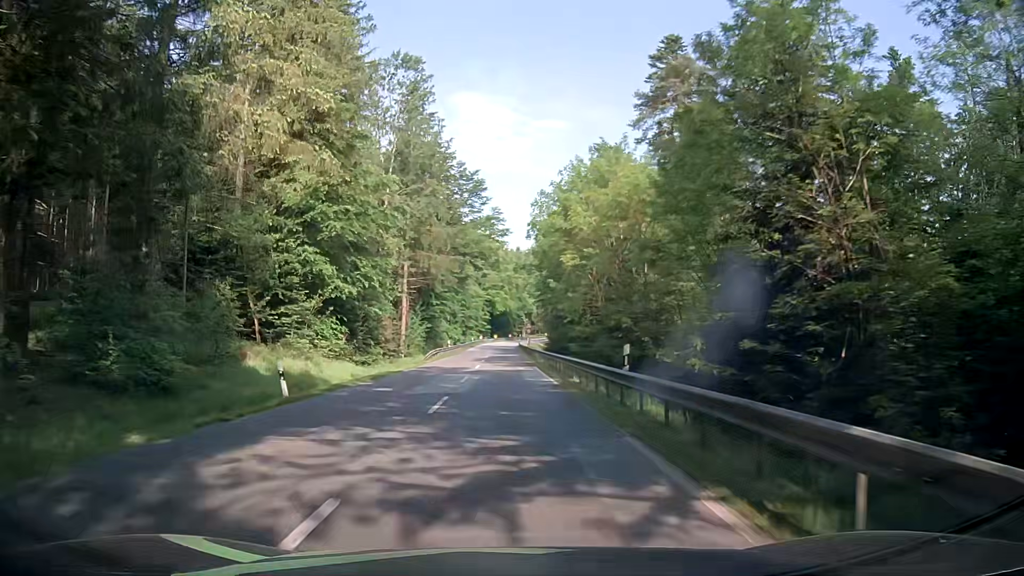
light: Day
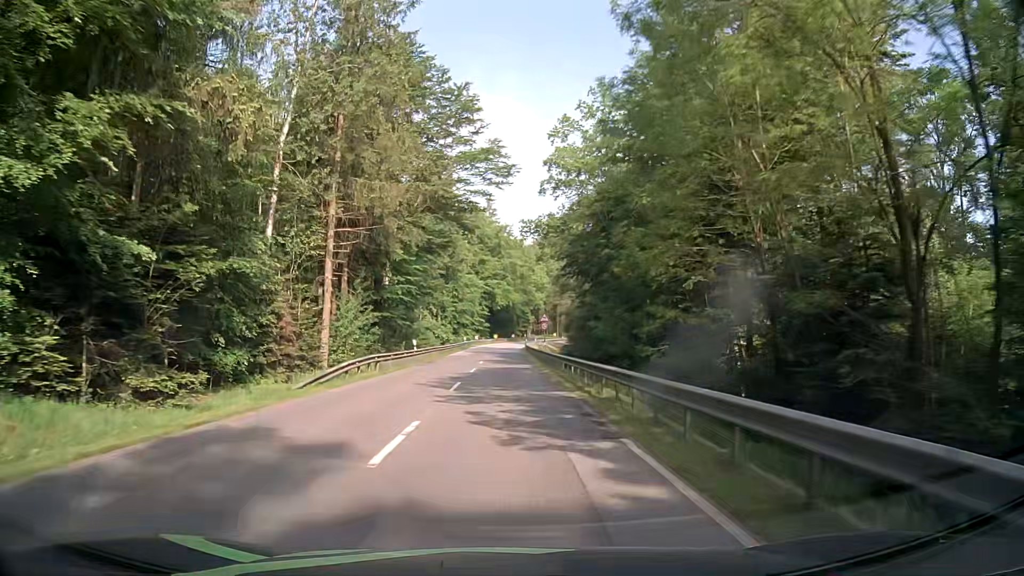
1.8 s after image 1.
(-0.4, +27.4) m; -1°
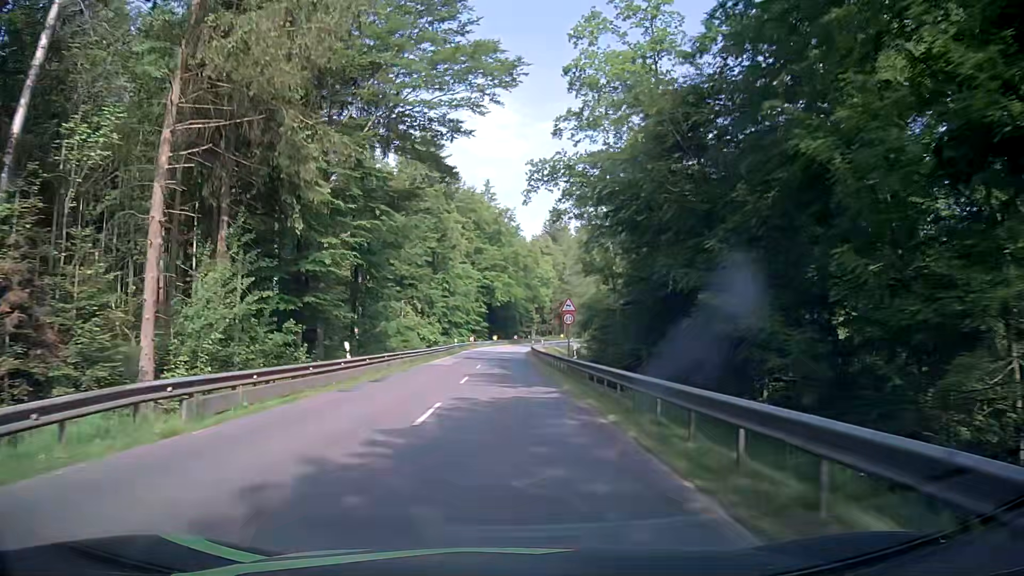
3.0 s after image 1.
(+0.1, +18.2) m; 0°
(0, +10) (0, +20) (0, +30) (0, +40) (0, +50) (0, +60) (+1, +70) (+1, +80) (+2, +90) (+3, +100) m
